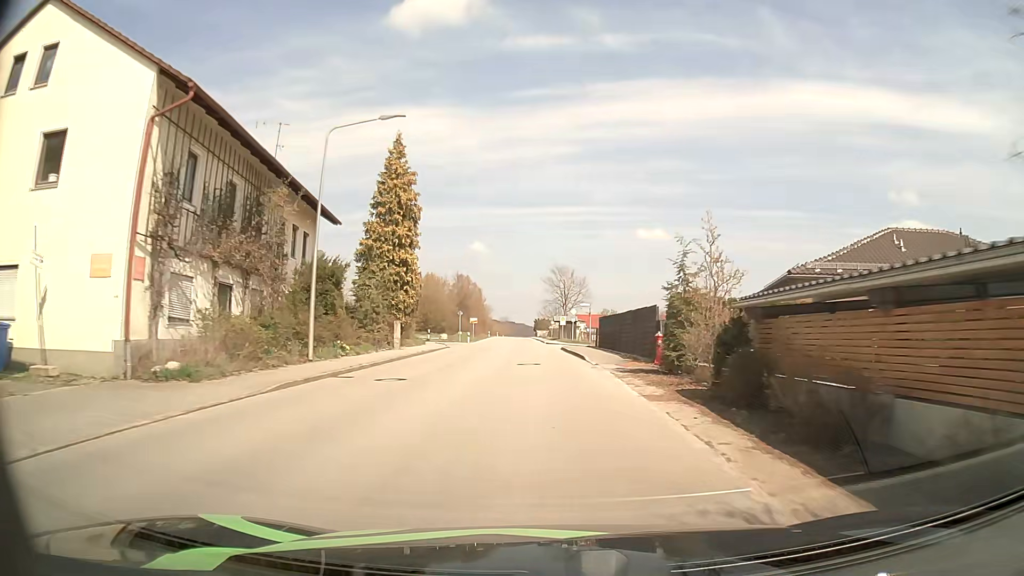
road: tertiary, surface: asphalt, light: Day
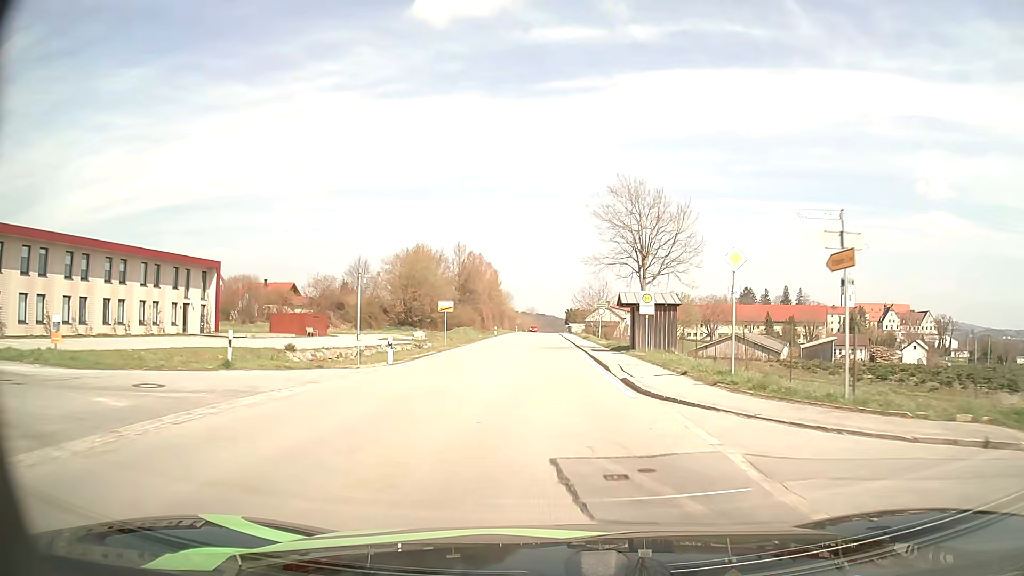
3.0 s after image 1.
(-1.1, +44.9) m; -3°
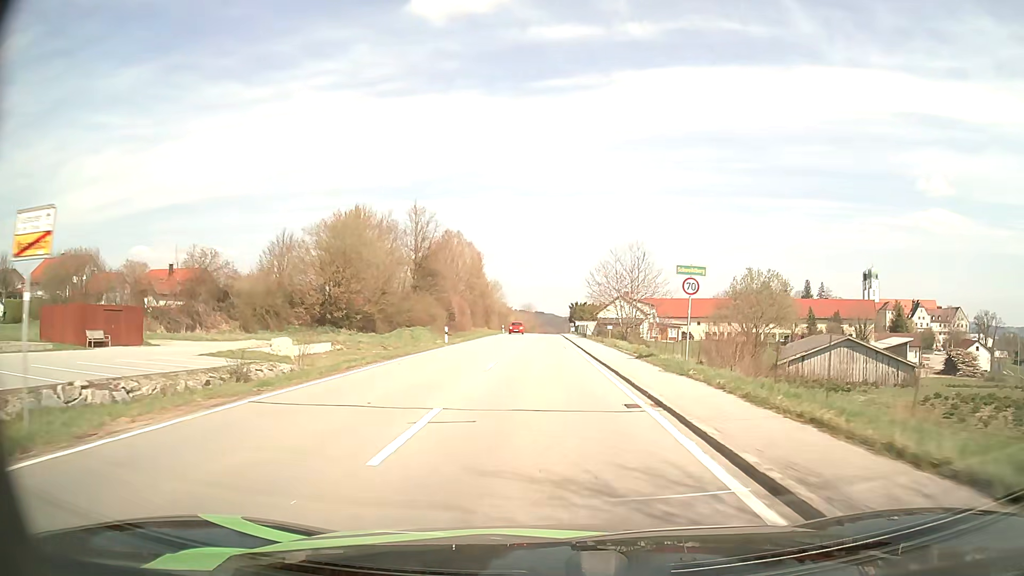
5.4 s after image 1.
(+0.2, +36.3) m; +1°
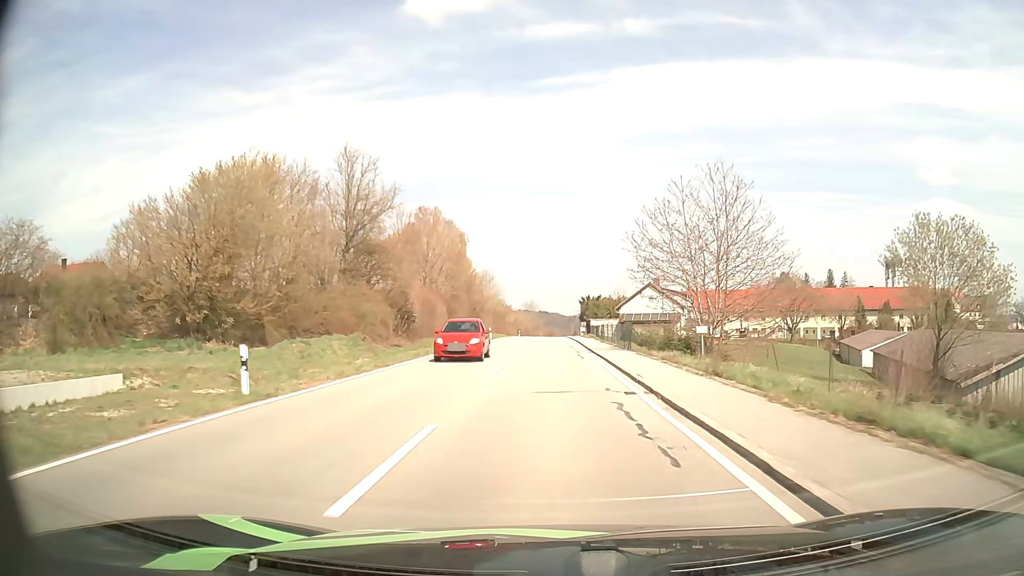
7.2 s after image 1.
(-0.3, +27.2) m; -1°
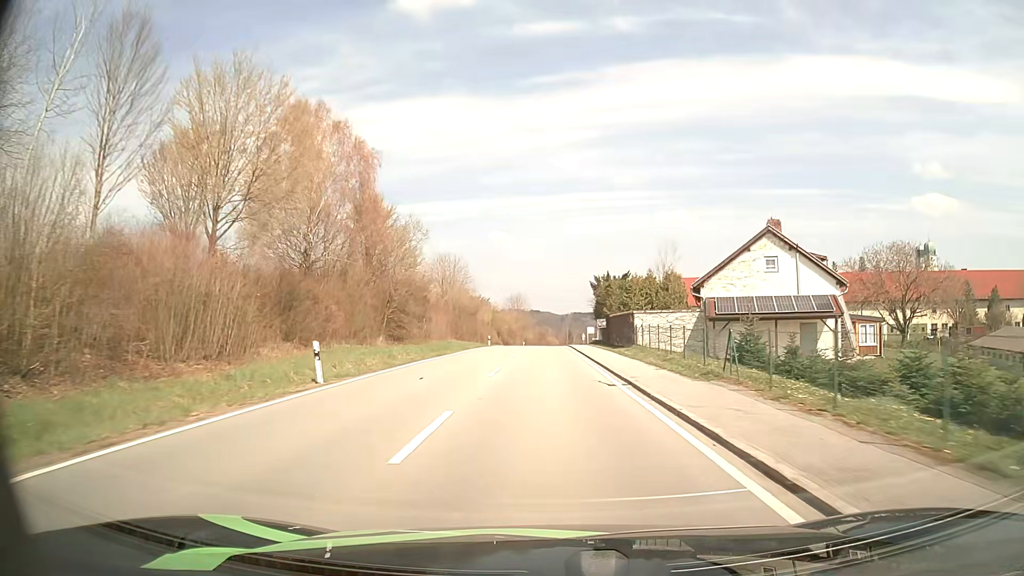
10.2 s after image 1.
(+0.2, +46.9) m; +1°
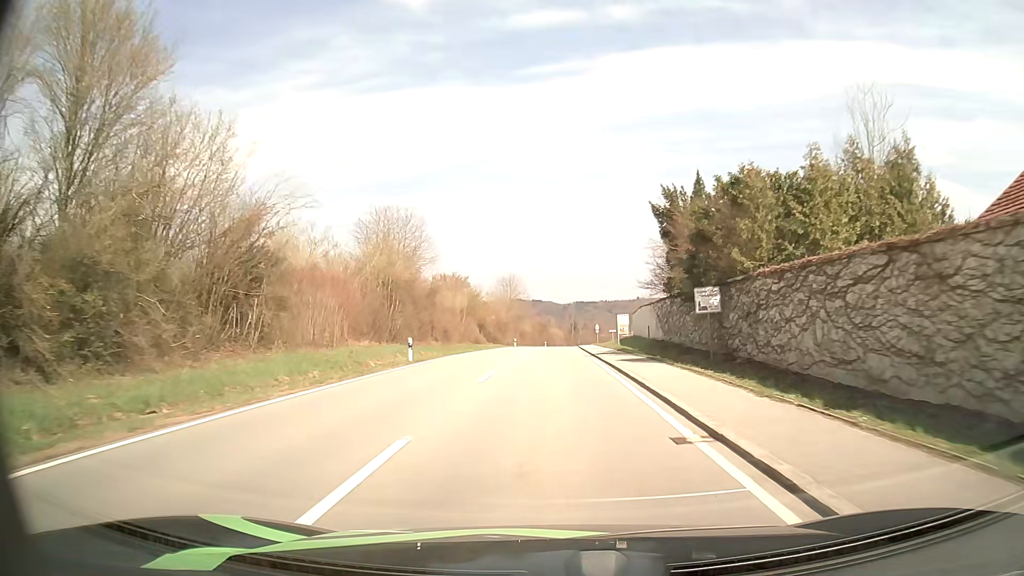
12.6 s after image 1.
(-0.1, +38.8) m; 0°
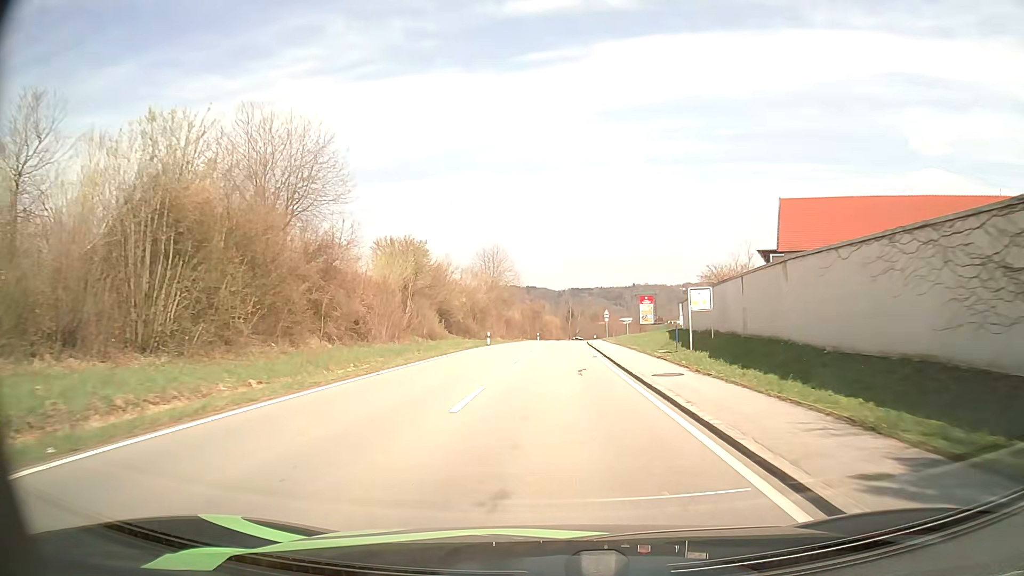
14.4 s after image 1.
(+0.1, +30.0) m; 0°
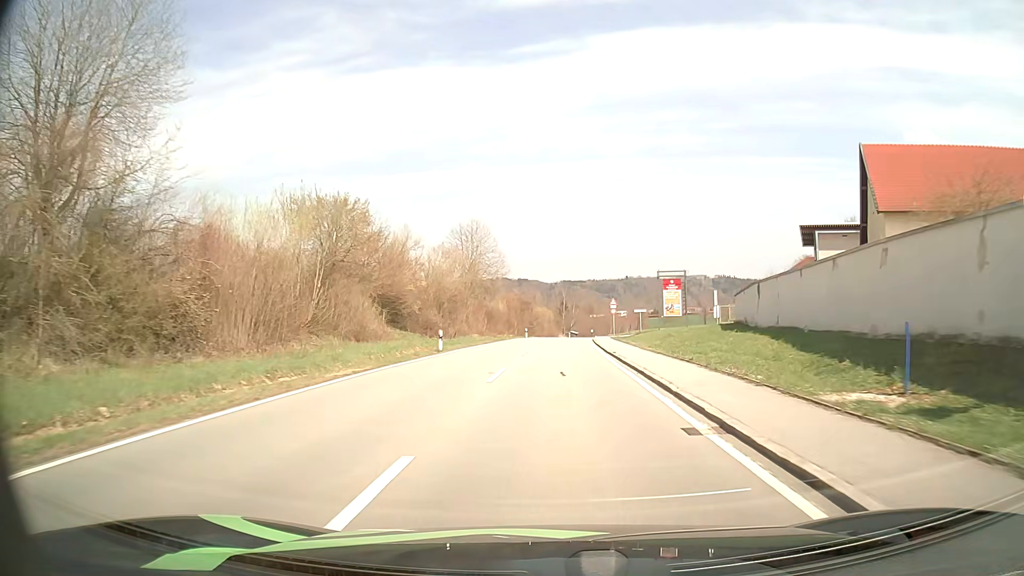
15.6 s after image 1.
(+0.1, +19.8) m; +1°
(0, +10) (0, +20) (0, +30) (+1, +40) (+1, +50) (+2, +60) (+3, +70) (+3, +80) (+4, +90) (+6, +100) m
